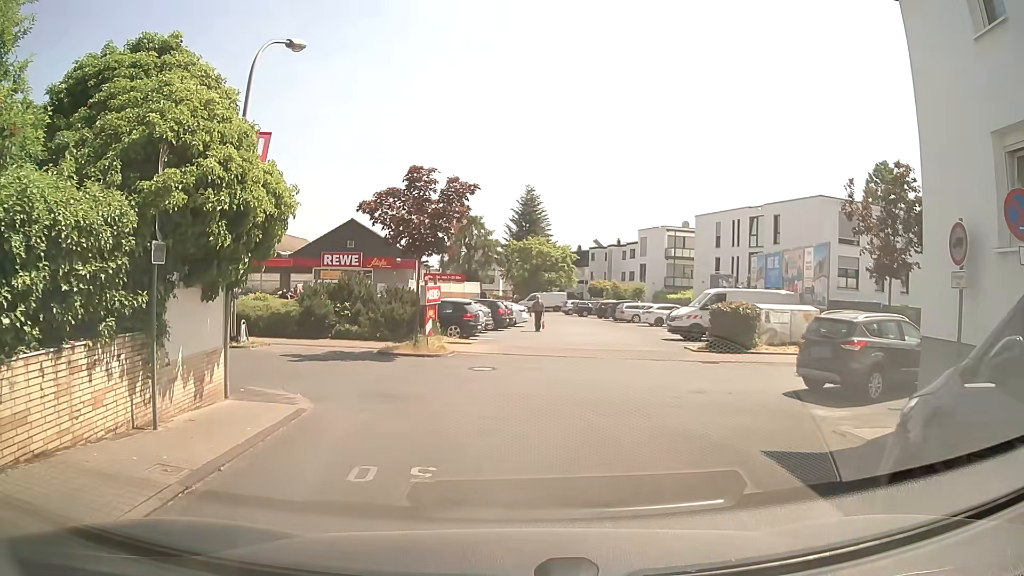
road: residential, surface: asphalt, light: Day
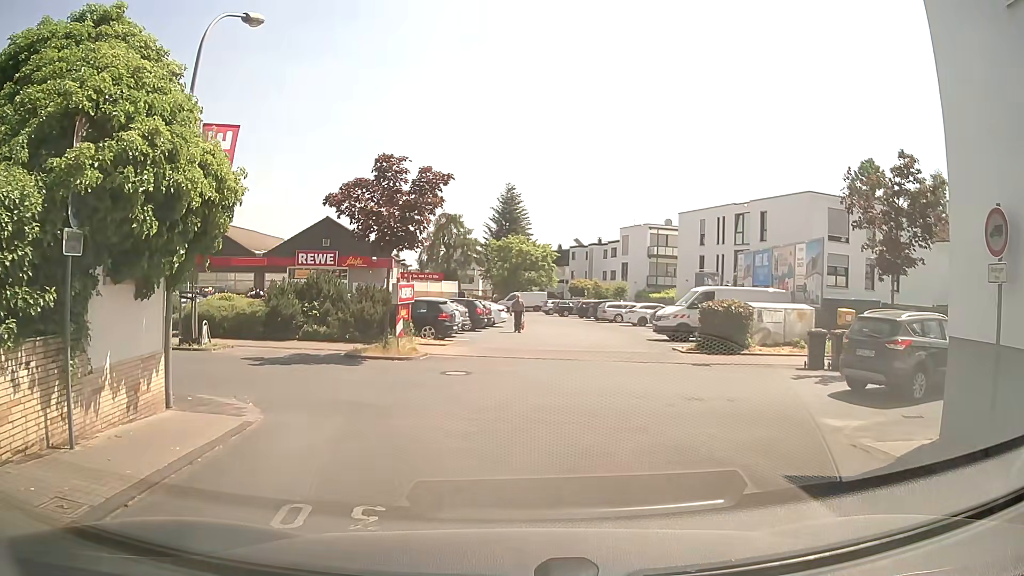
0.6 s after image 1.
(0.0, +1.3) m; +2°
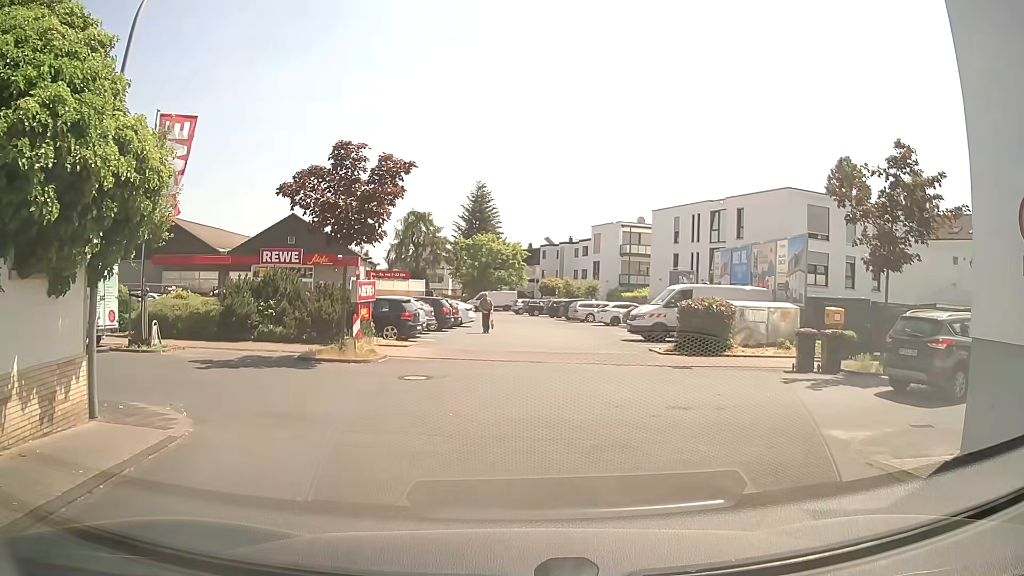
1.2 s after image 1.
(0.0, +1.3) m; +2°
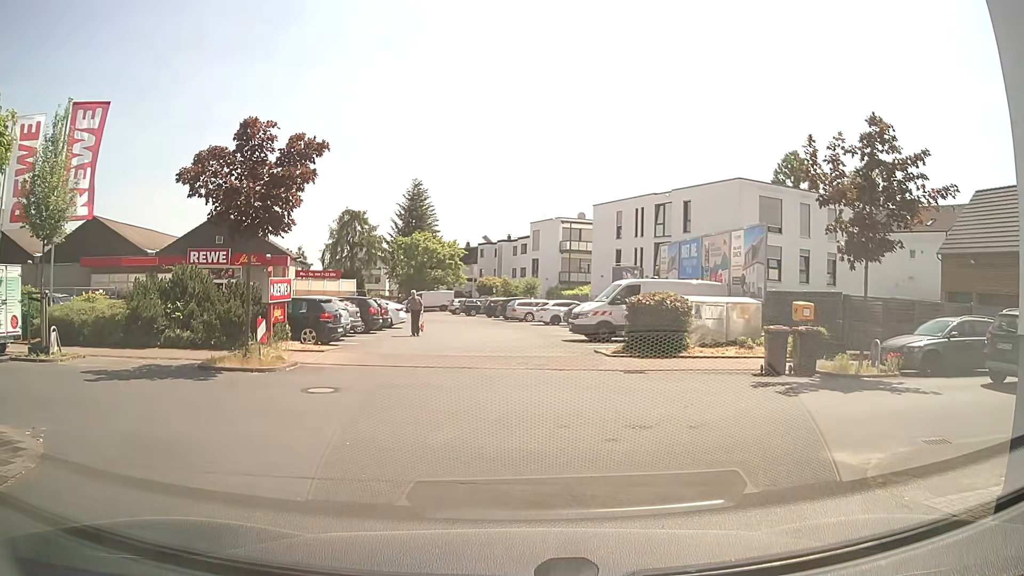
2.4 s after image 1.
(+0.2, +2.1) m; +7°
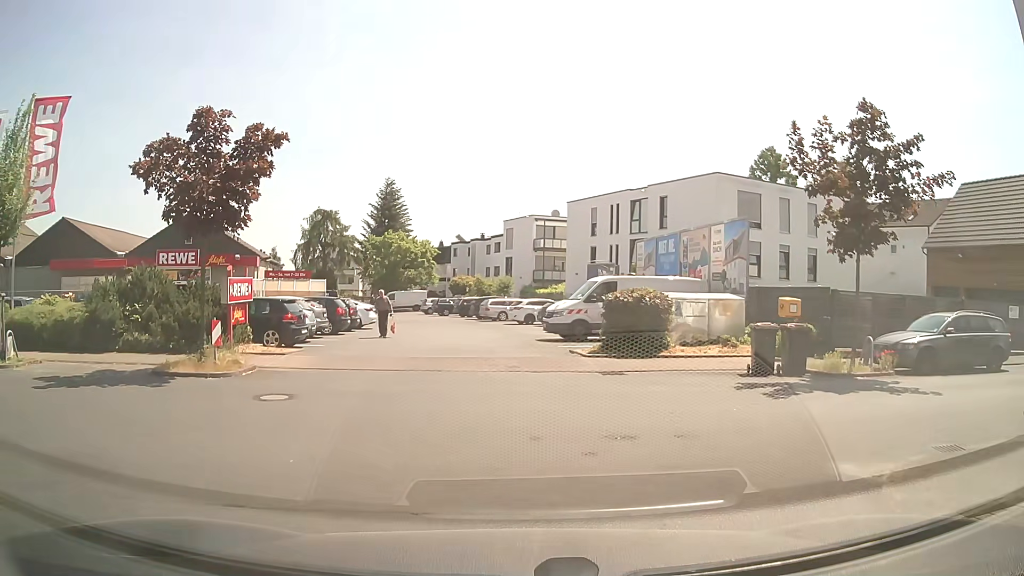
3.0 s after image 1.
(0.0, +0.9) m; +4°
